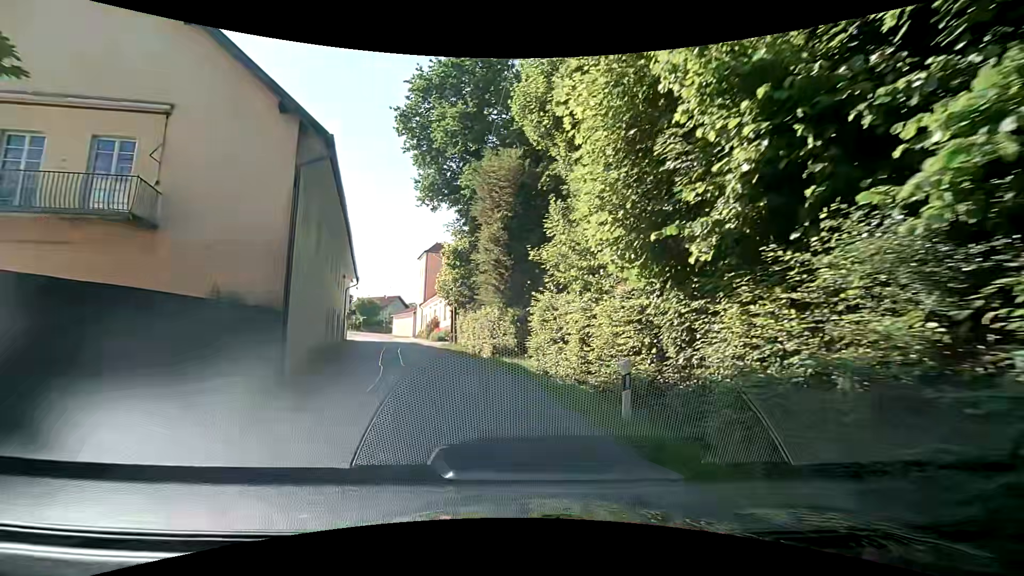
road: unclassified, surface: asphalt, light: Day
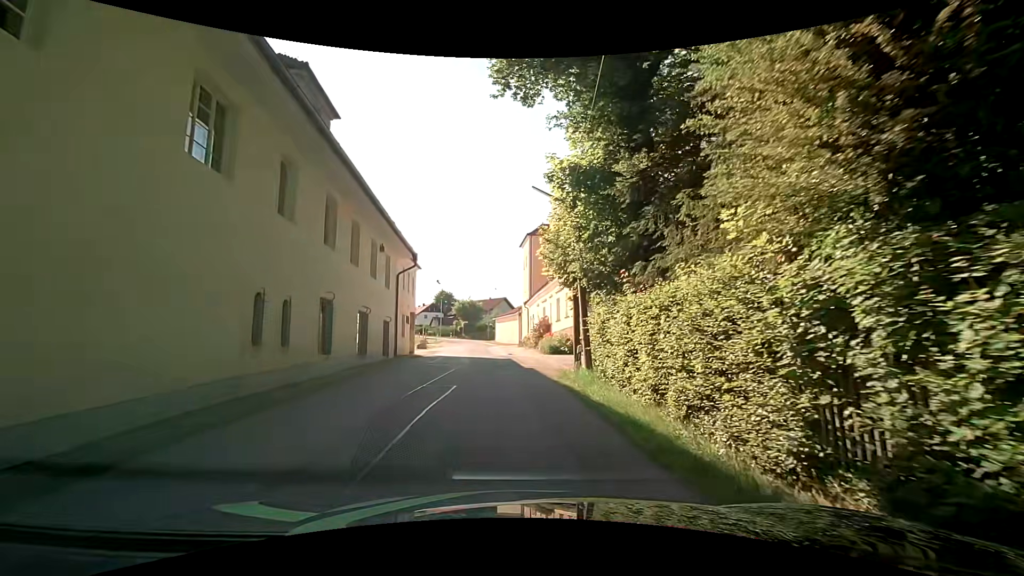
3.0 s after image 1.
(-2.6, +18.4) m; -13°
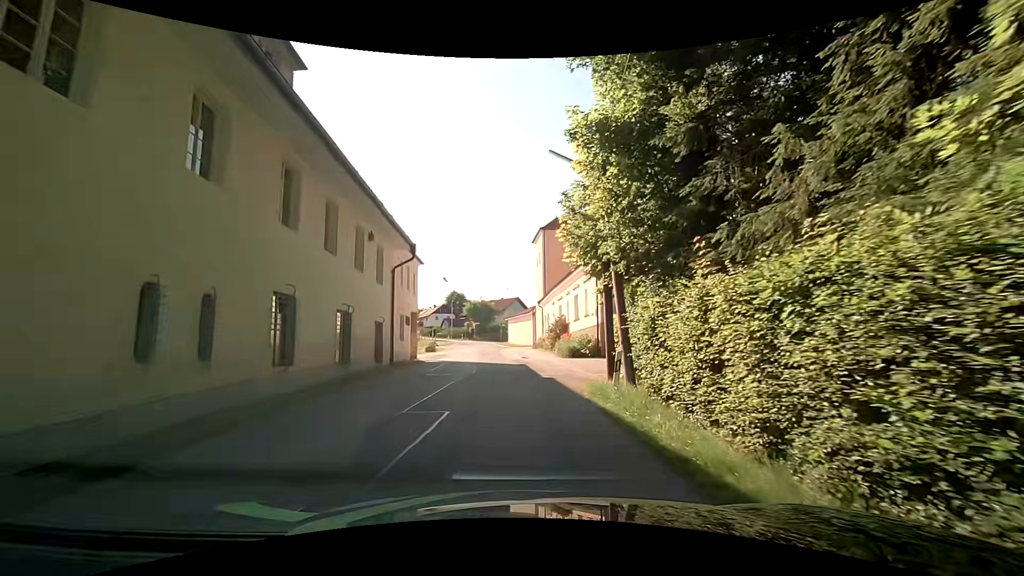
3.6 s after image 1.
(0.0, +3.7) m; 0°
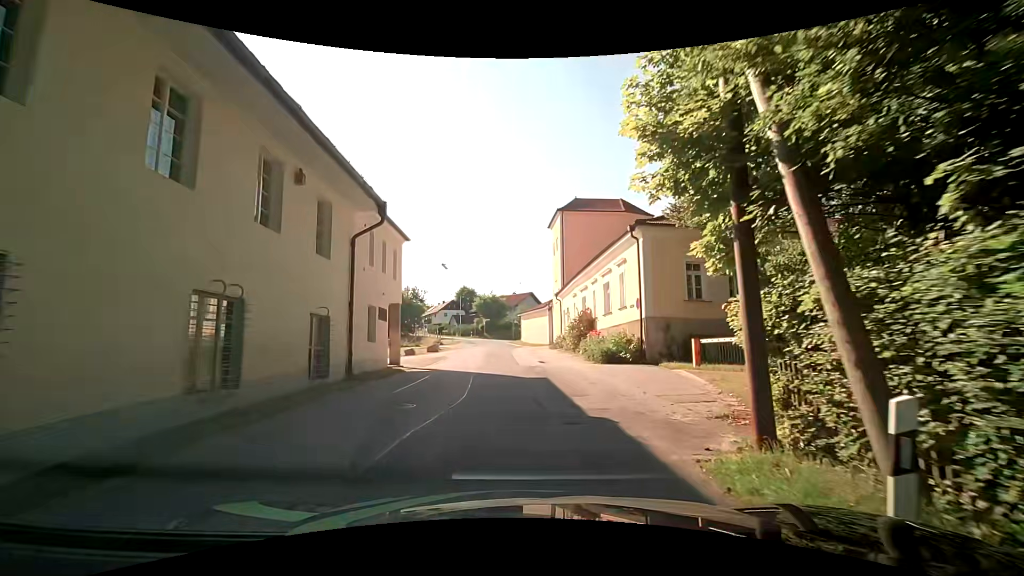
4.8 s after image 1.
(-0.3, +7.5) m; -2°
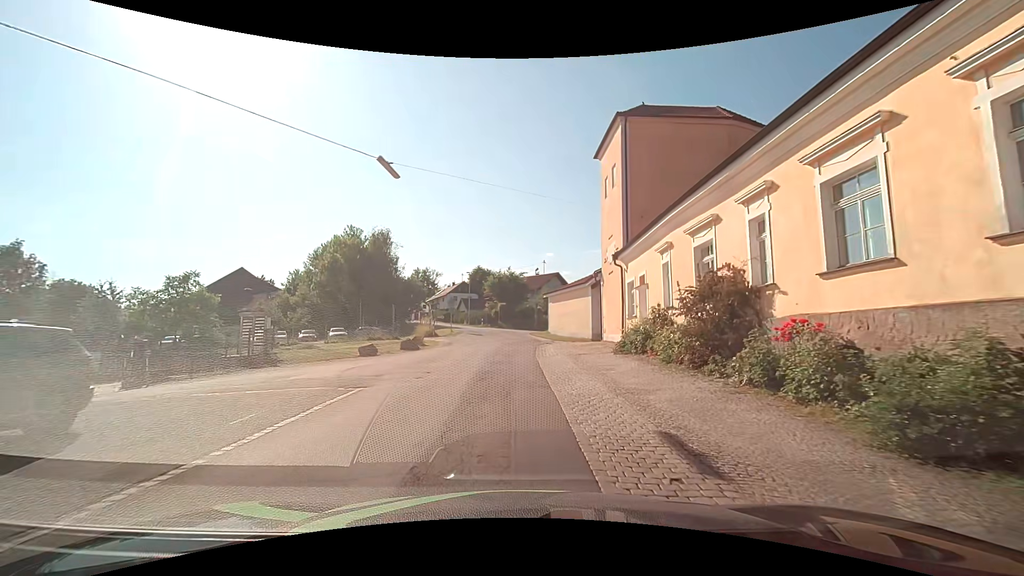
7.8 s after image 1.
(-0.5, +20.0) m; -2°
(0, +10) (0, +20) (0, +30) (0, +40) (-1, +50) (-4, +60) (-7, +69) (-11, +78) (-15, +87) (-19, +97) m
